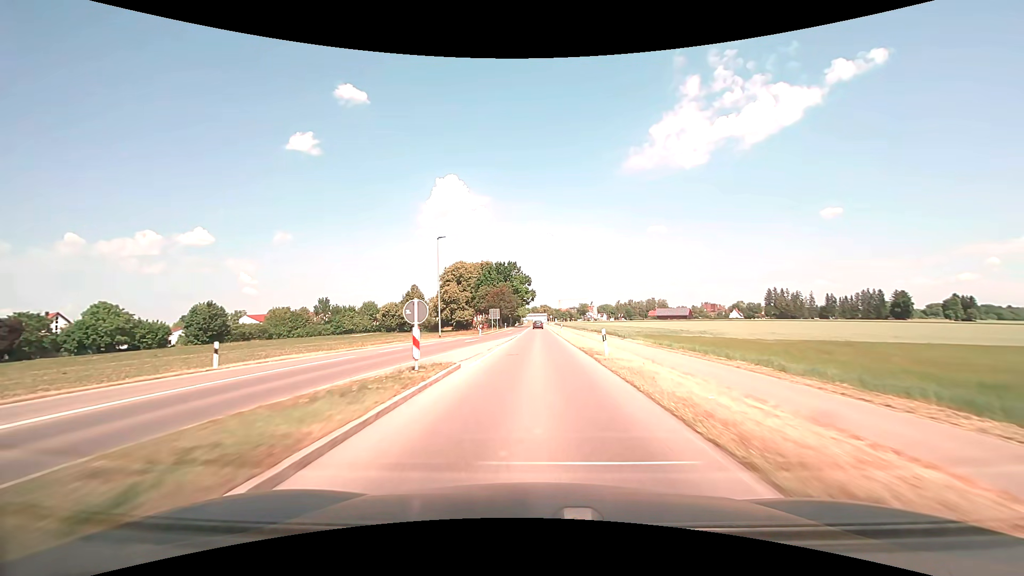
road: tertiary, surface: asphalt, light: Day
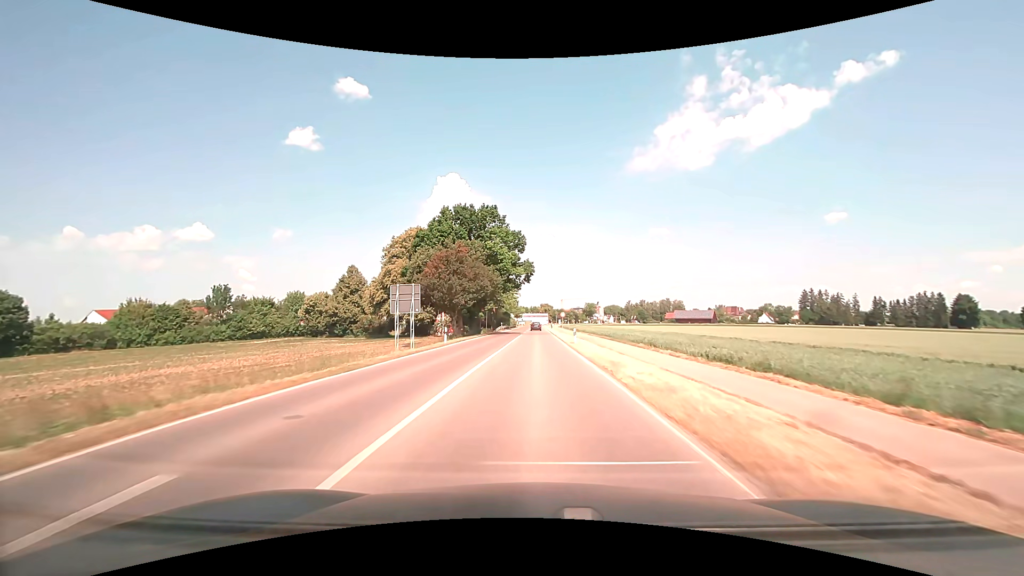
(+0.2, +58.7) m; 0°
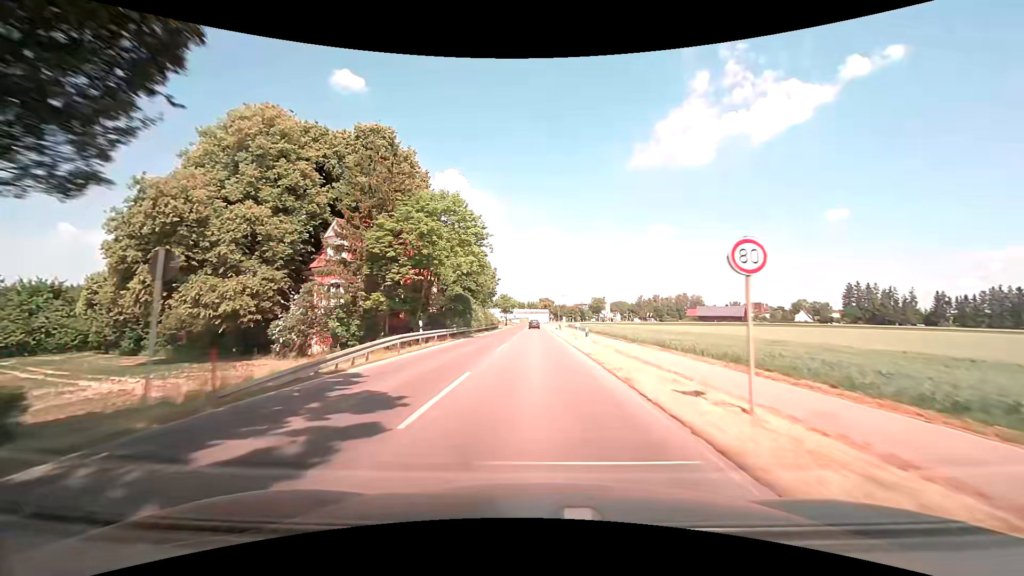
(+0.1, +57.8) m; 0°
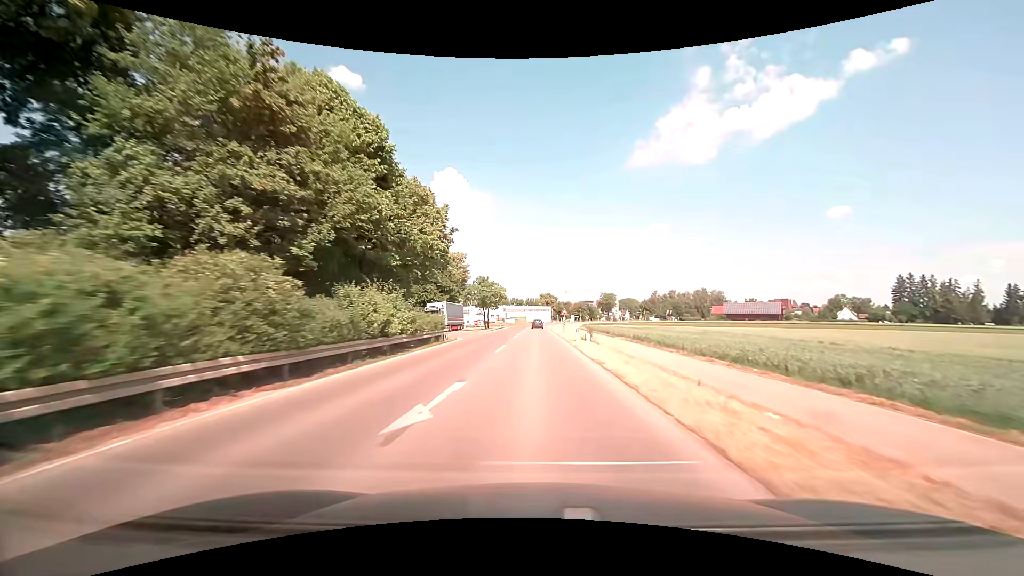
(-0.1, +45.9) m; 0°
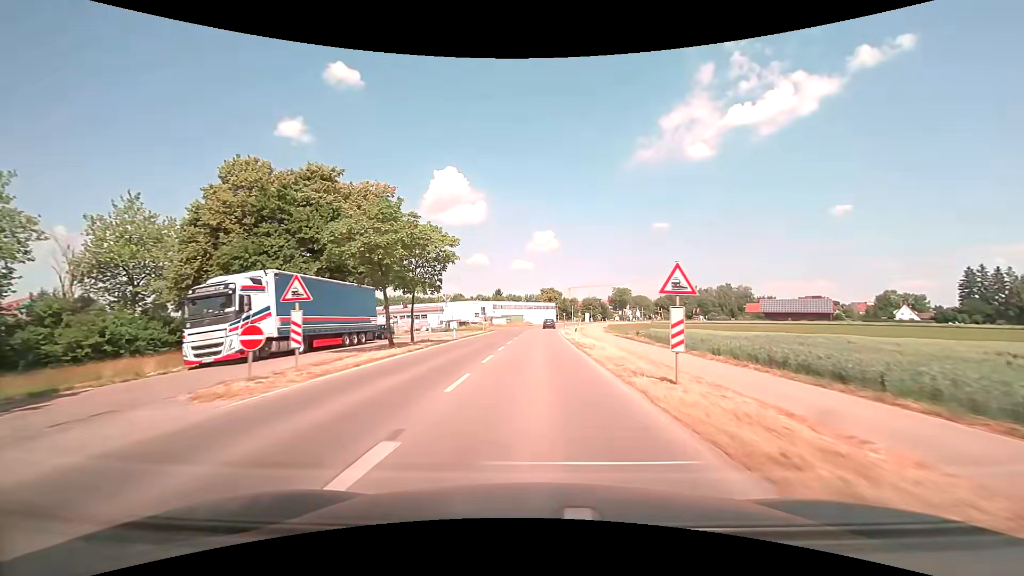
(0.0, +44.4) m; 0°
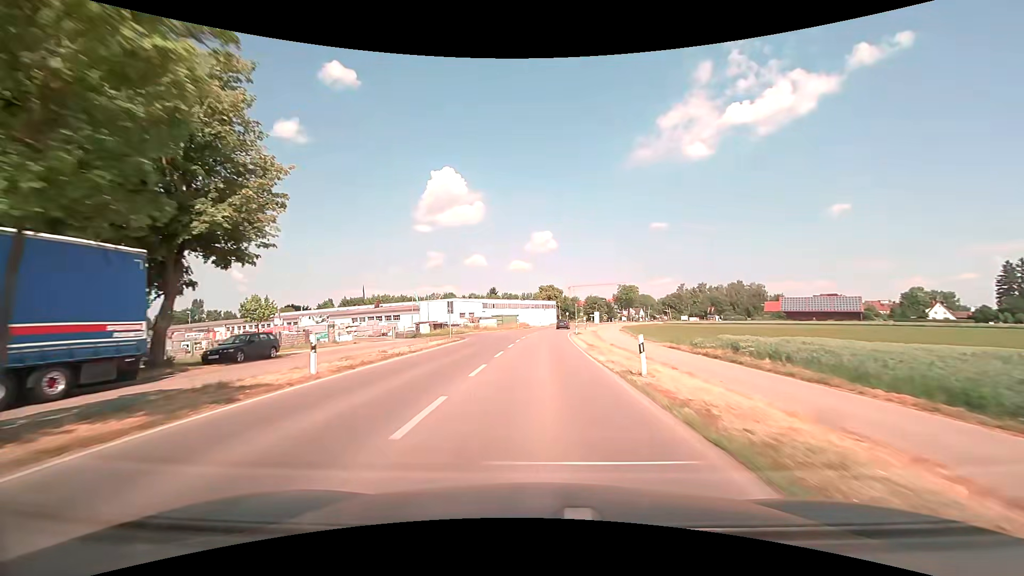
(+0.1, +21.5) m; 0°
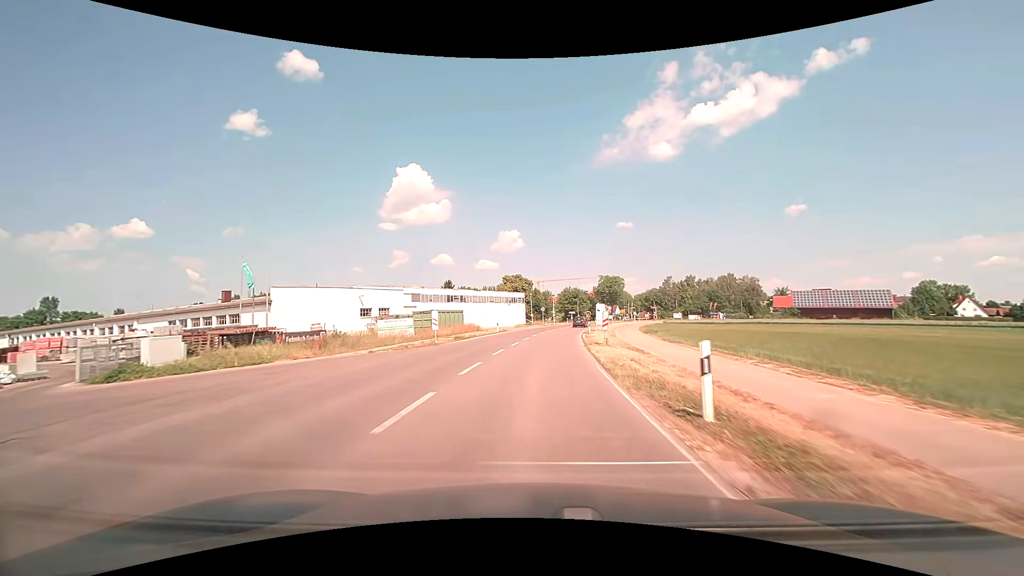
(+1.0, +42.1) m; +4°
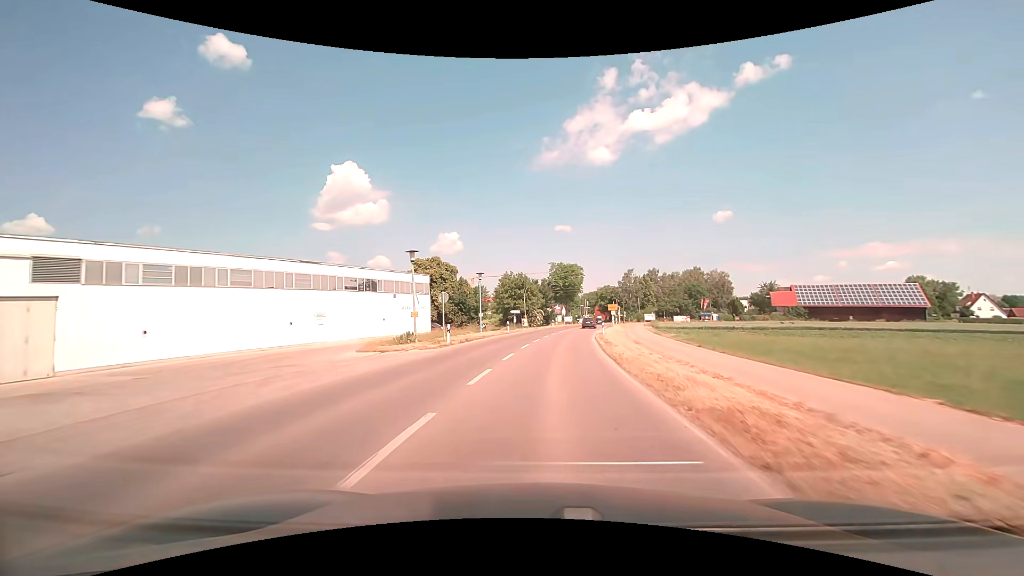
(+2.6, +49.5) m; +7°
(0, +10) (+1, +20) (+2, +30) (+3, +40) (+4, +50) (+6, +60) (+8, +69) (+10, +79) (+11, +89) (+13, +99) m
